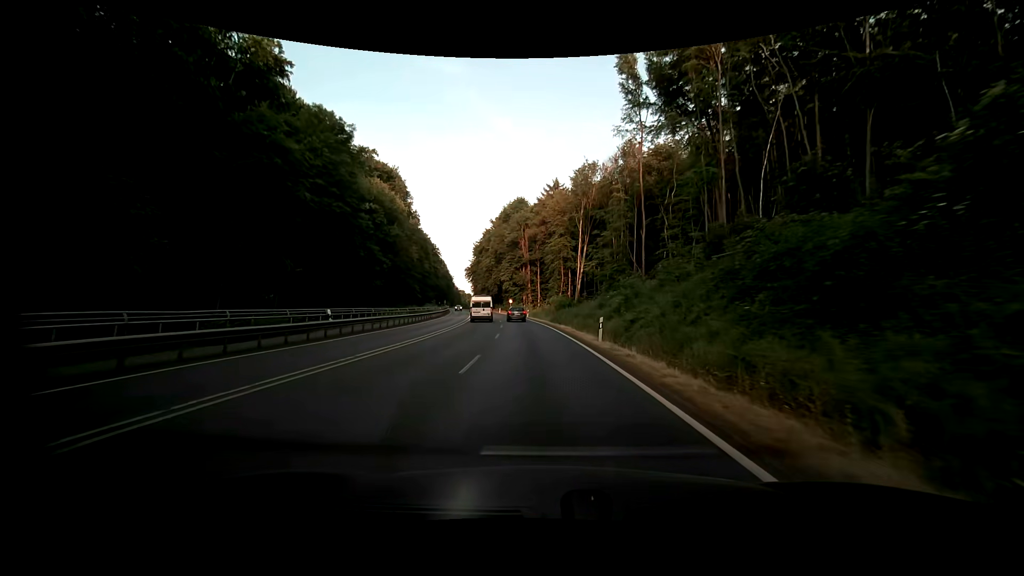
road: primary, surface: asphalt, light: Day
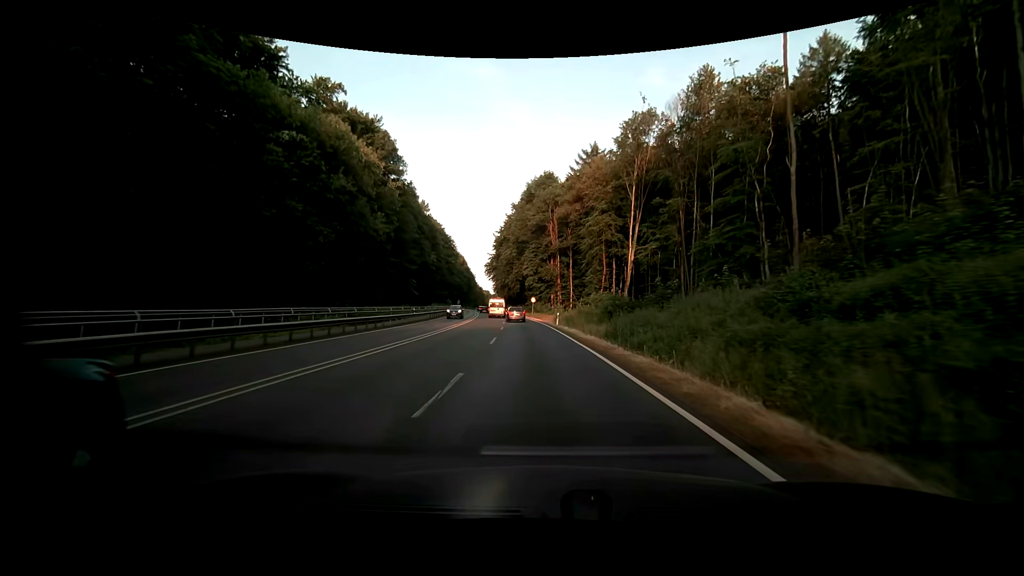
(-1.0, +28.1) m; -3°
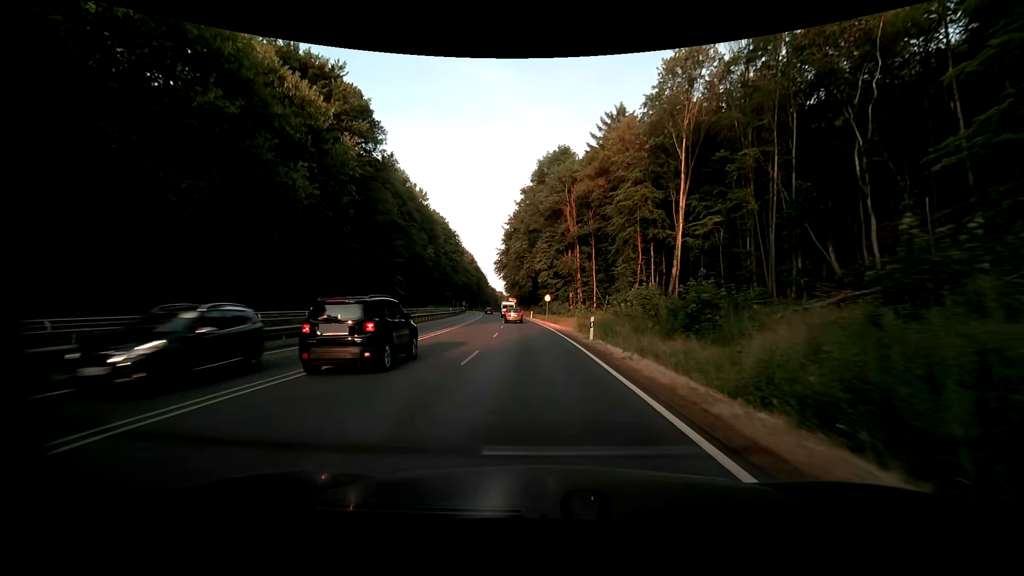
(-0.2, +18.6) m; -2°
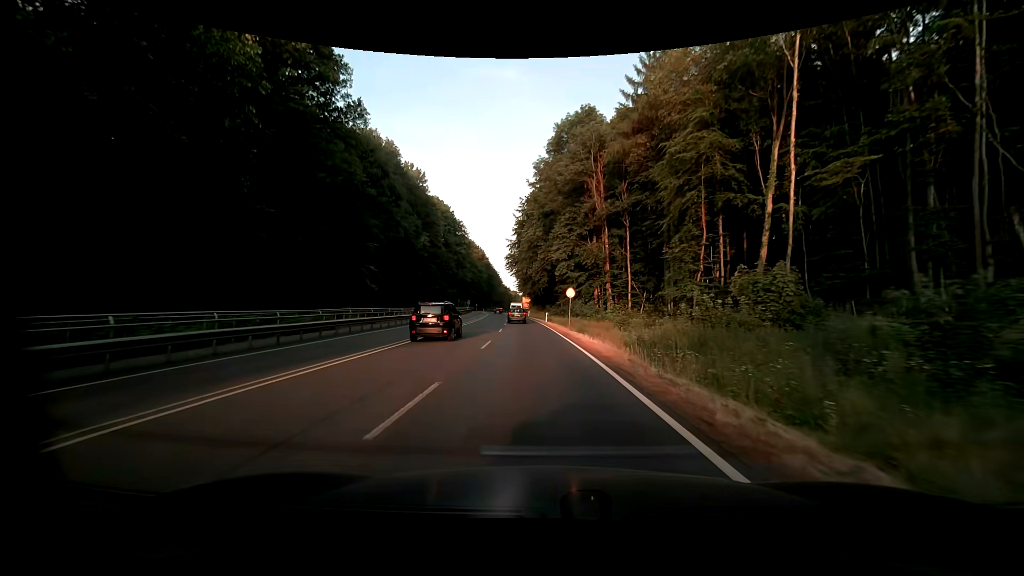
(-0.2, +18.9) m; -1°
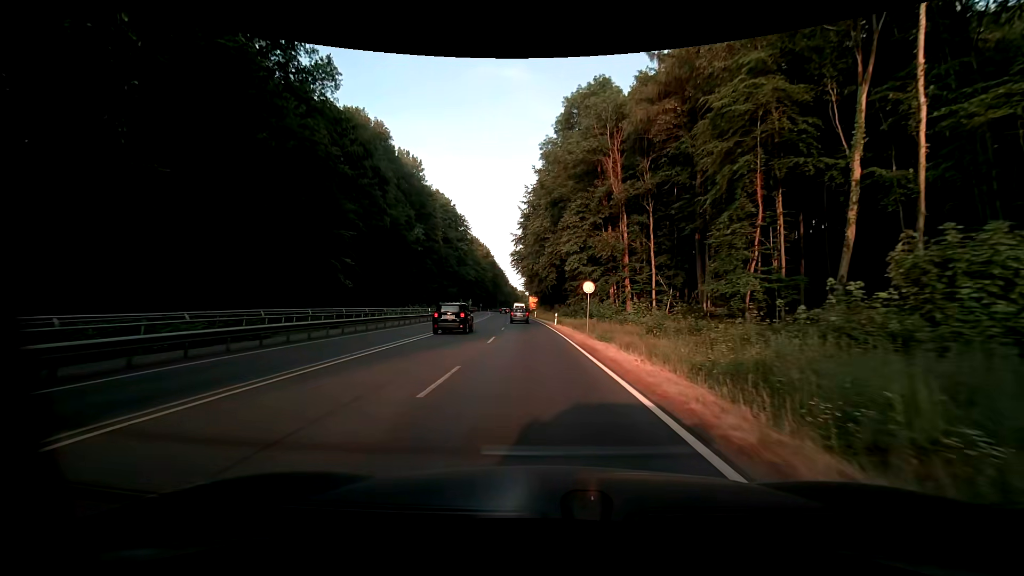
(-0.1, +9.5) m; -1°
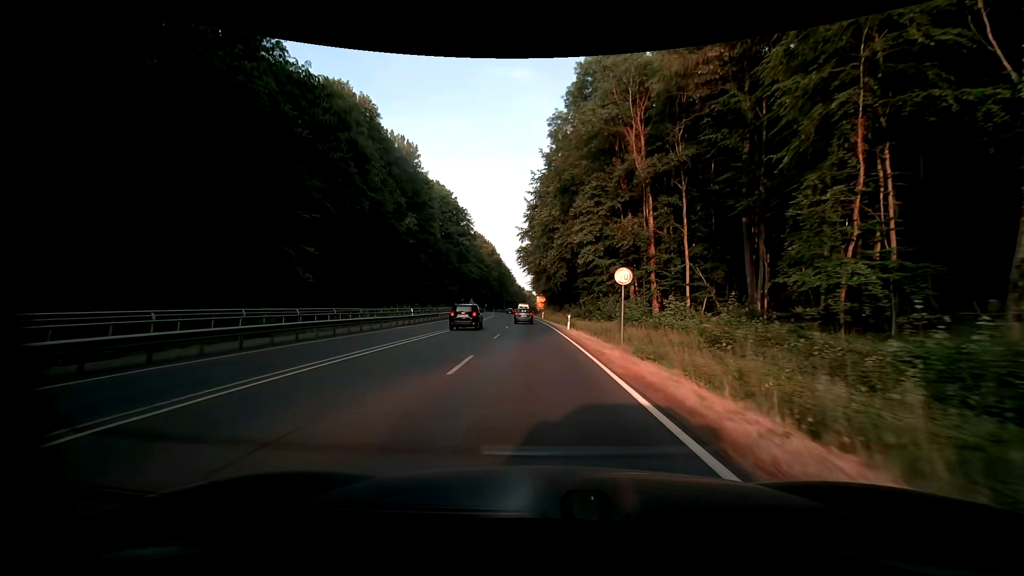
(0.0, +9.7) m; 0°
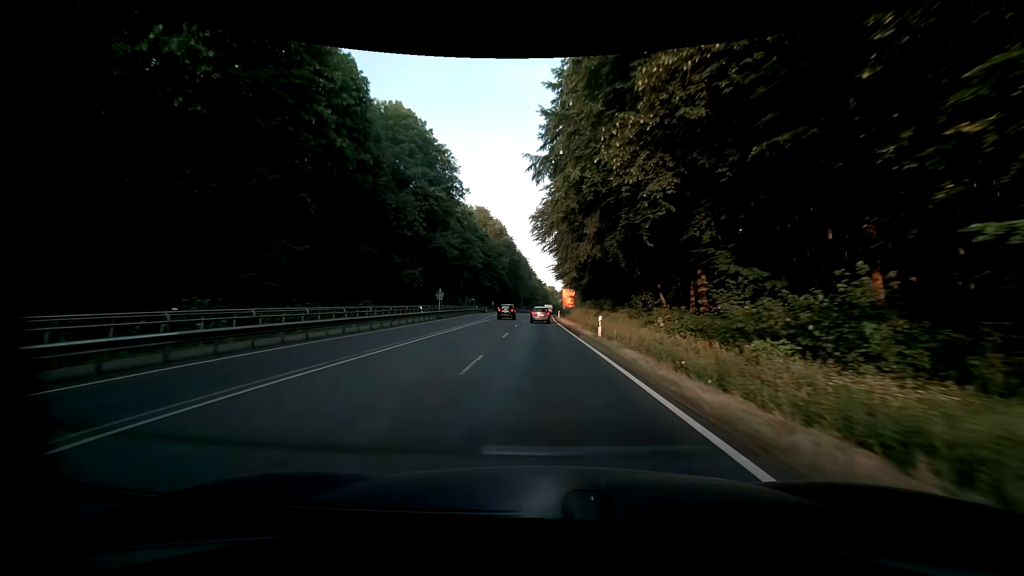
(-1.8, +48.5) m; -2°
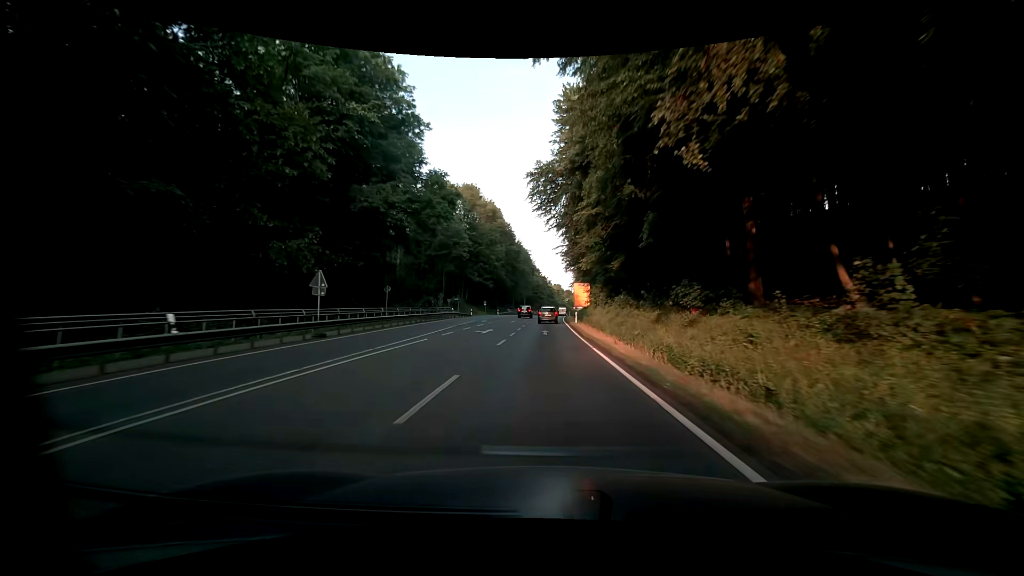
(-0.4, +28.1) m; -1°
(0, +10) (0, +20) (0, +30) (0, +40) (0, +50) (0, +60) (0, +70) (0, +80) (-1, +90) (-1, +100) m
